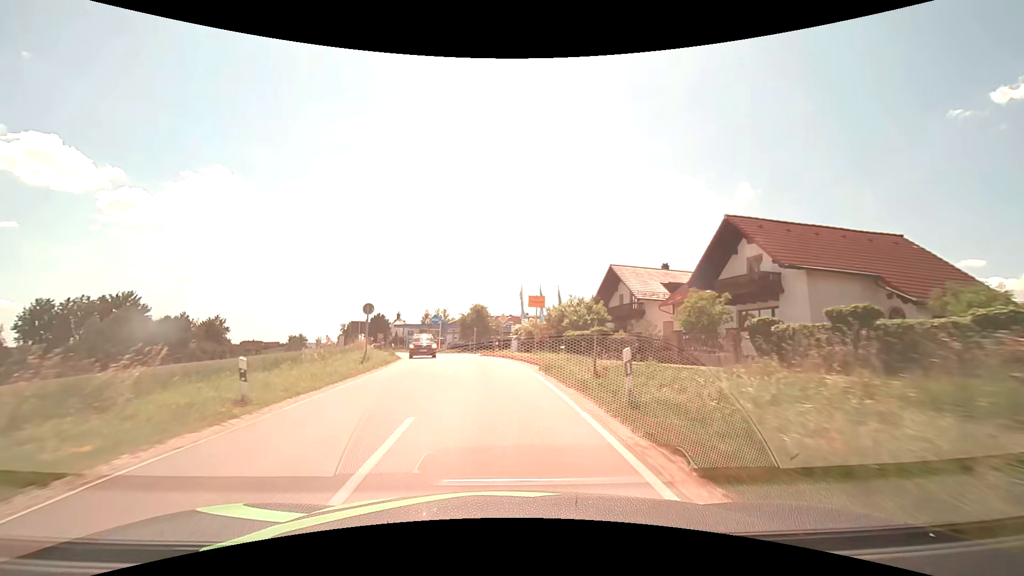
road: secondary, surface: asphalt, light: Day
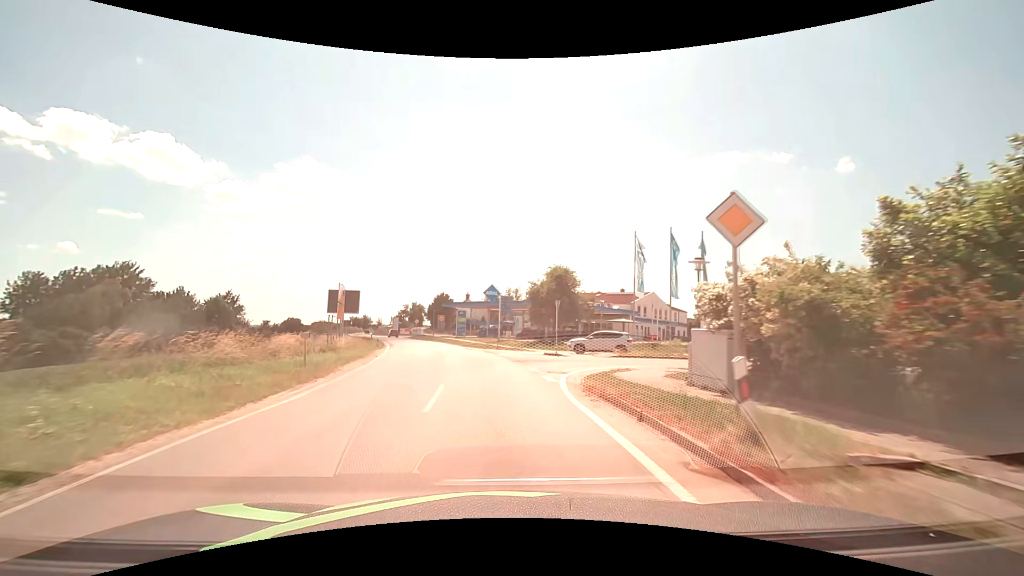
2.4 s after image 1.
(-2.2, +32.3) m; -8°
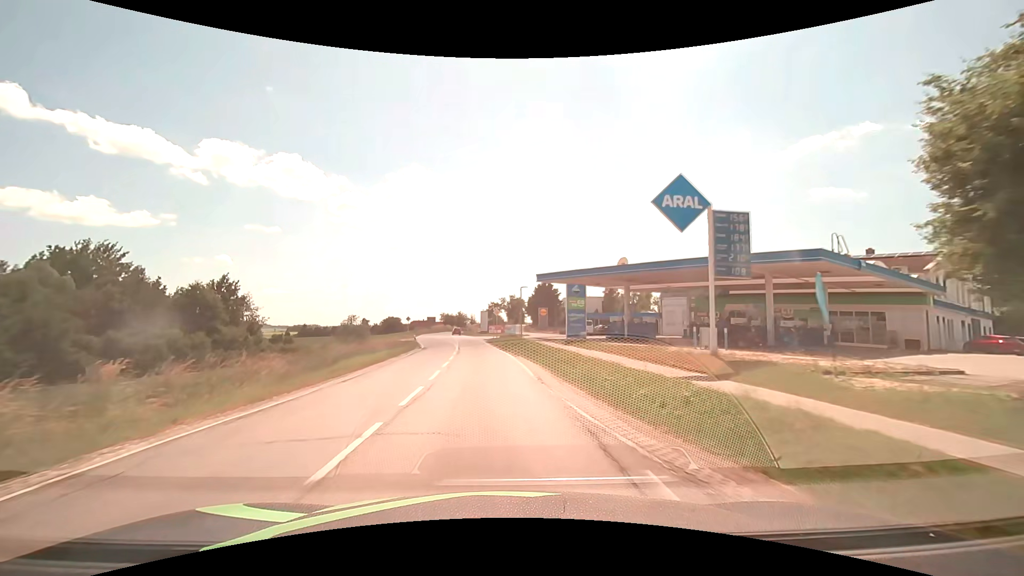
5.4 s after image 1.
(-3.9, +38.9) m; -12°
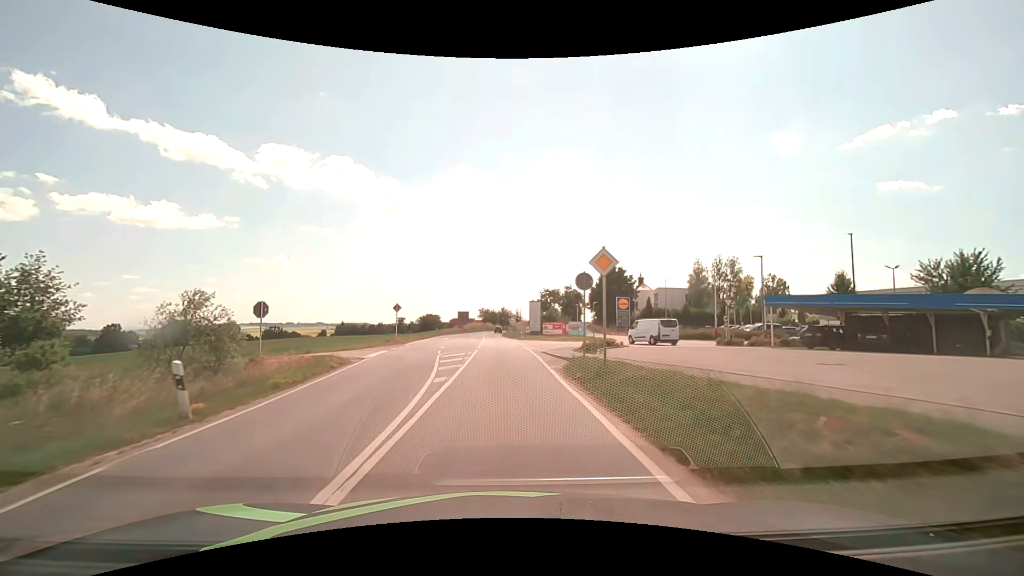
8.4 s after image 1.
(-2.5, +38.5) m; -6°
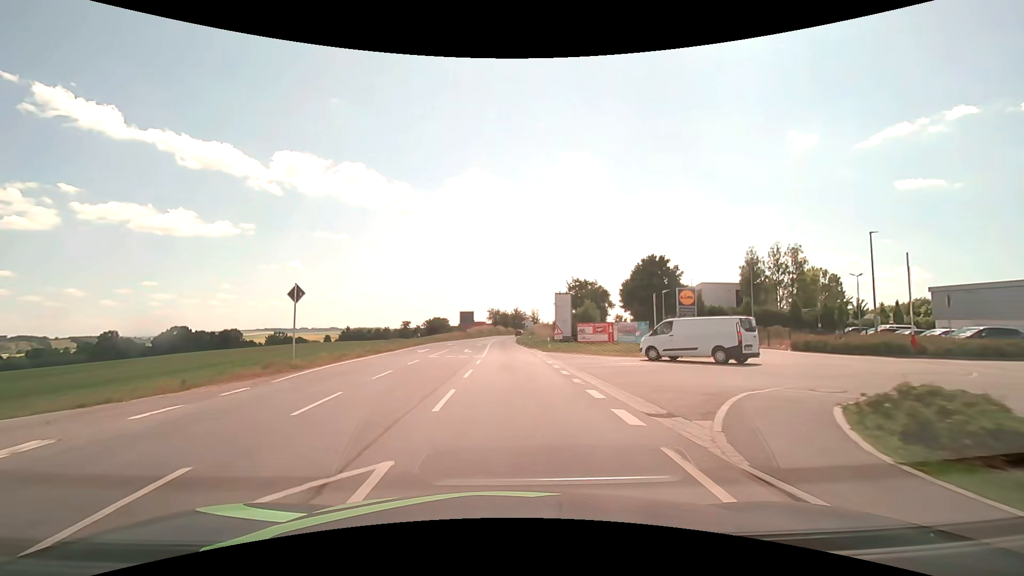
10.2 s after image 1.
(-0.3, +23.0) m; -1°
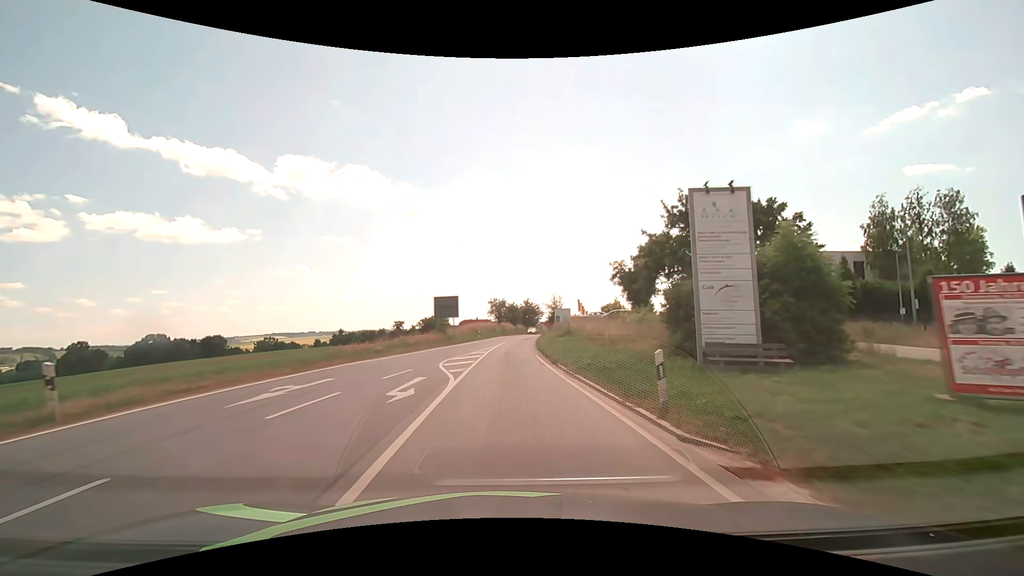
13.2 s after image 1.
(-0.2, +38.0) m; -1°
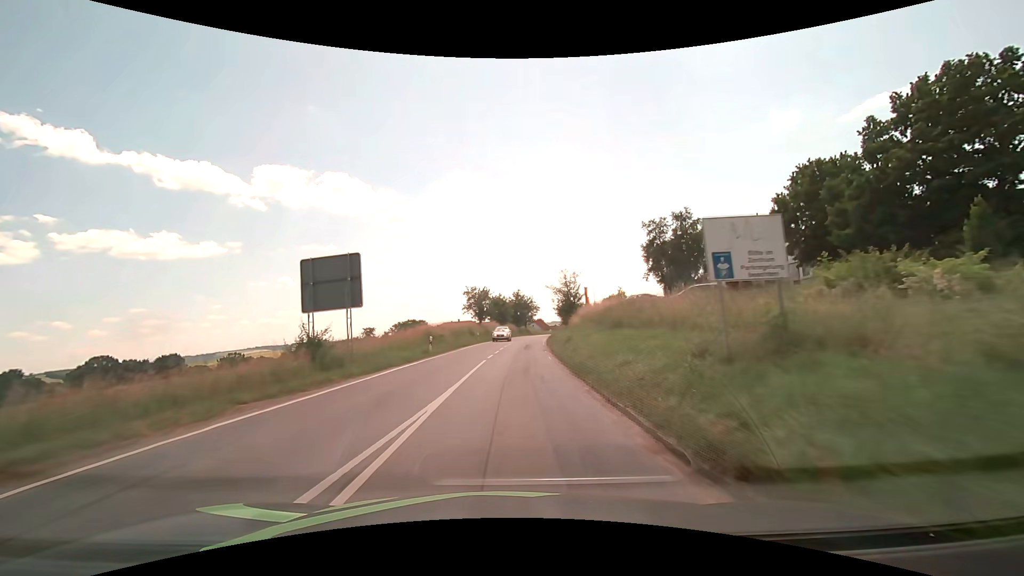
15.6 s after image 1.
(+0.3, +30.4) m; +2°
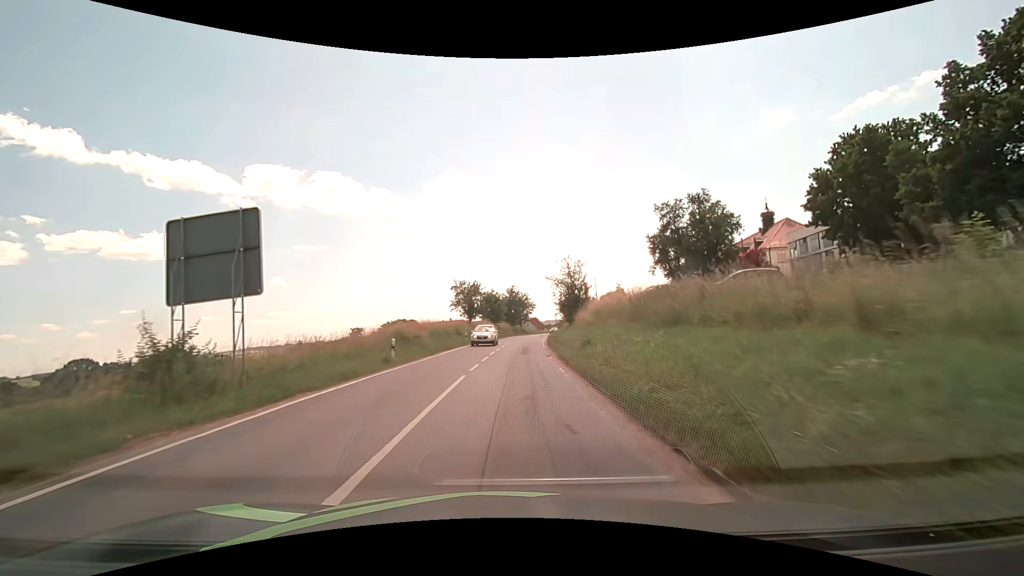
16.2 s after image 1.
(0.0, +7.6) m; 0°
(0, +10) (0, +20) (+1, +30) (+1, +40) (+2, +50) (+3, +60) (+4, +70) (+5, +80) (+7, +90) (+8, +100) m
